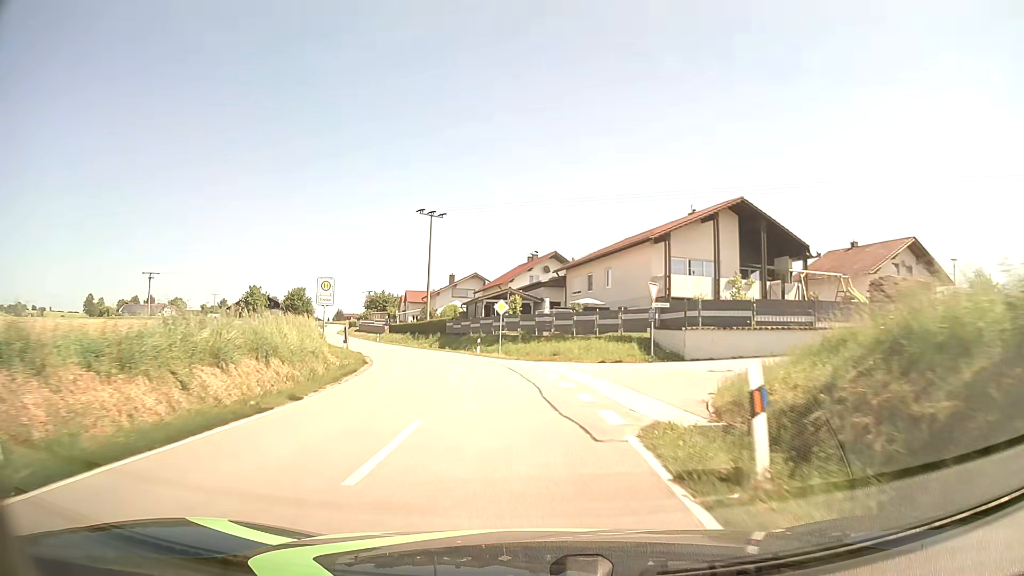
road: tertiary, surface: asphalt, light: Day
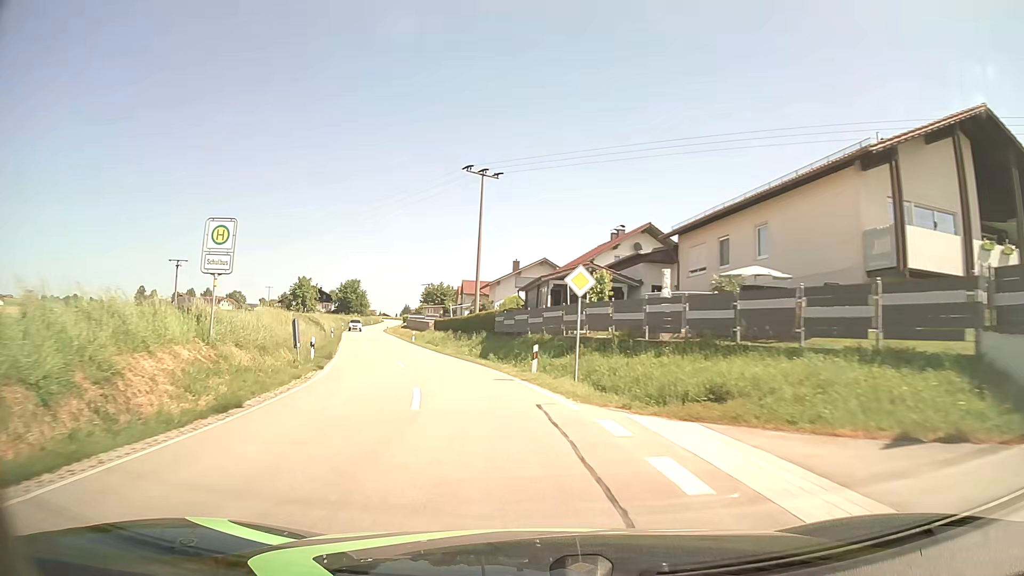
(-0.8, +18.6) m; -6°
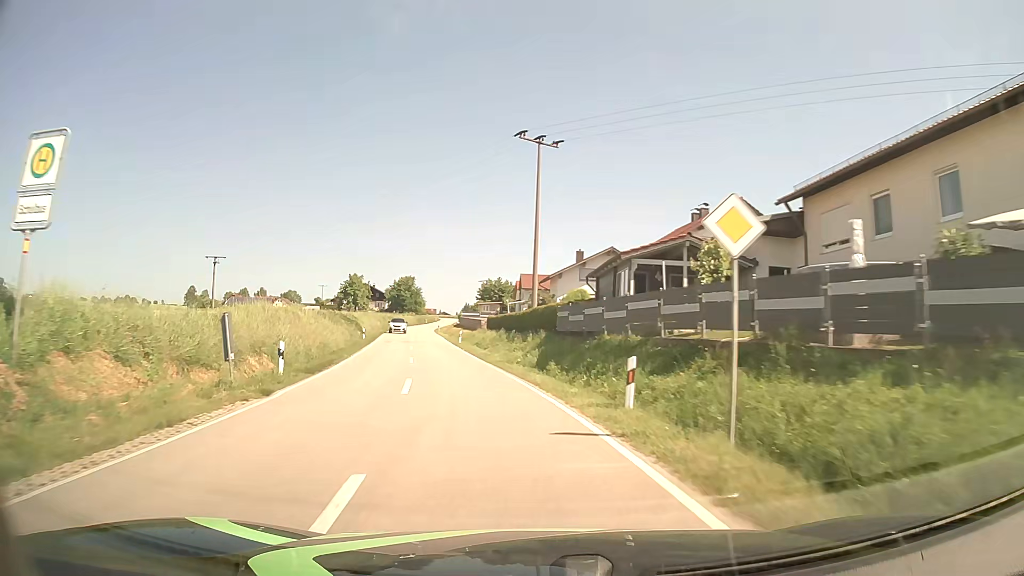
(-0.4, +9.3) m; -5°
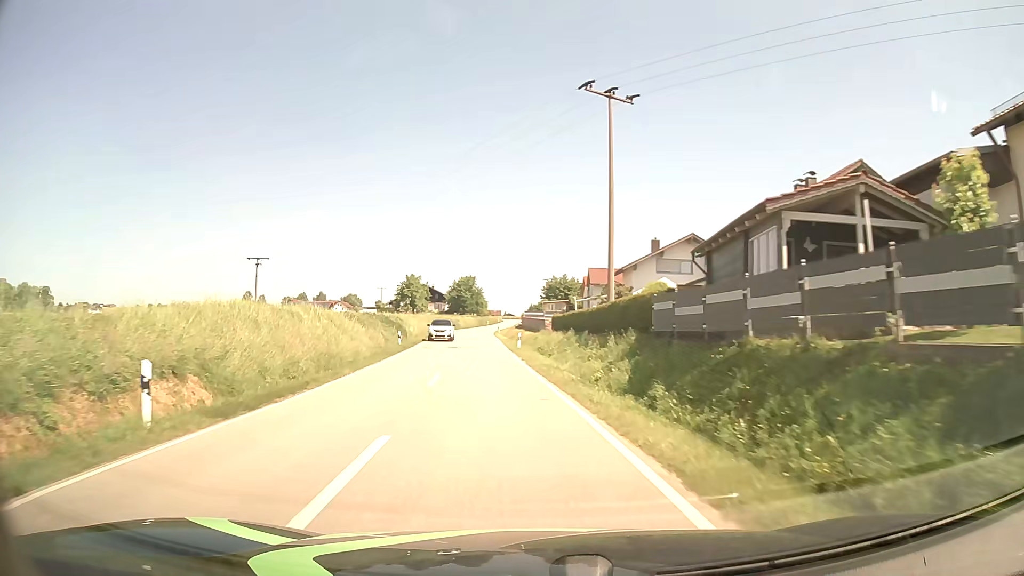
(-0.5, +9.4) m; -6°
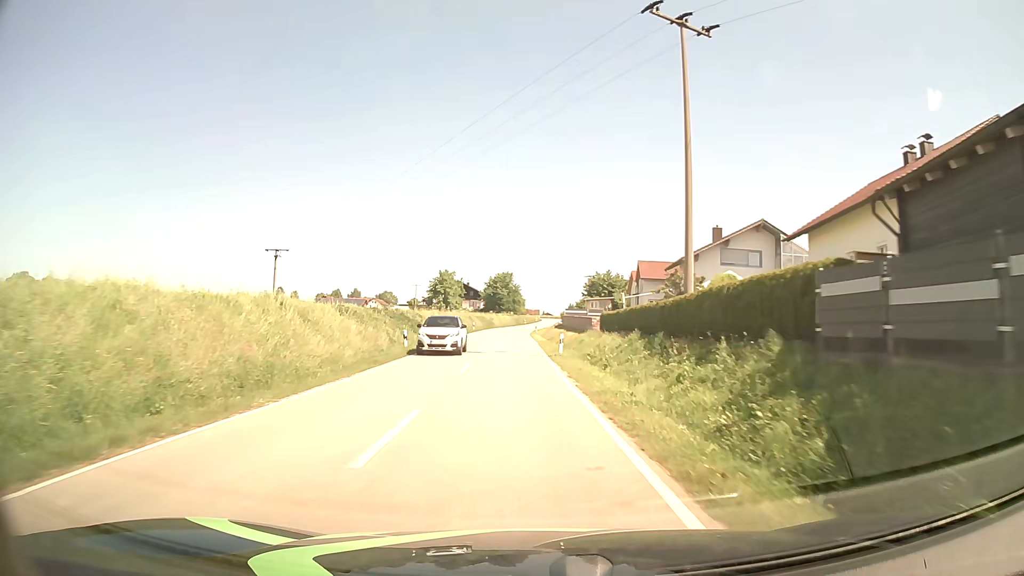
(-0.4, +9.5) m; -4°
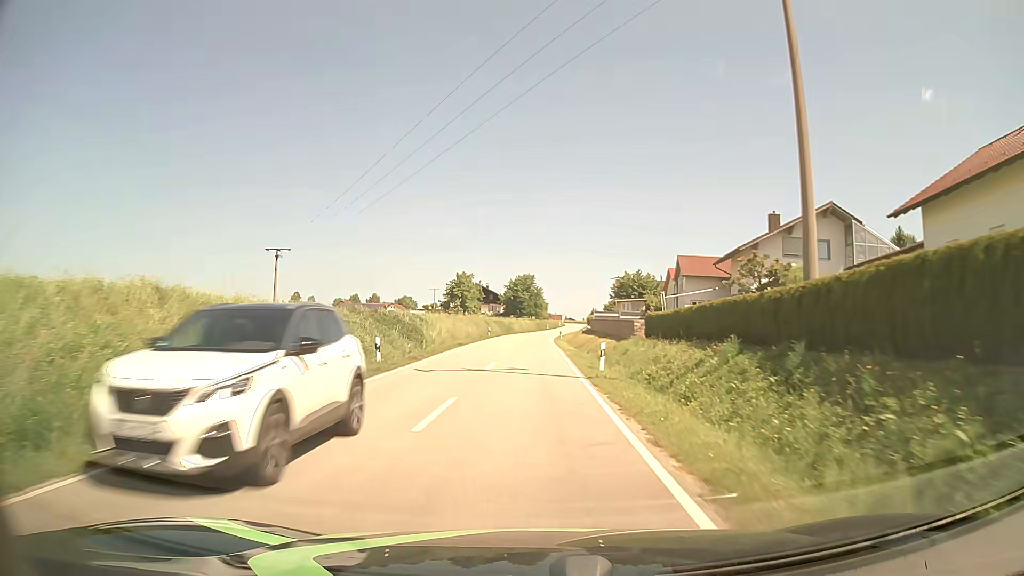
(-0.2, +9.7) m; -2°
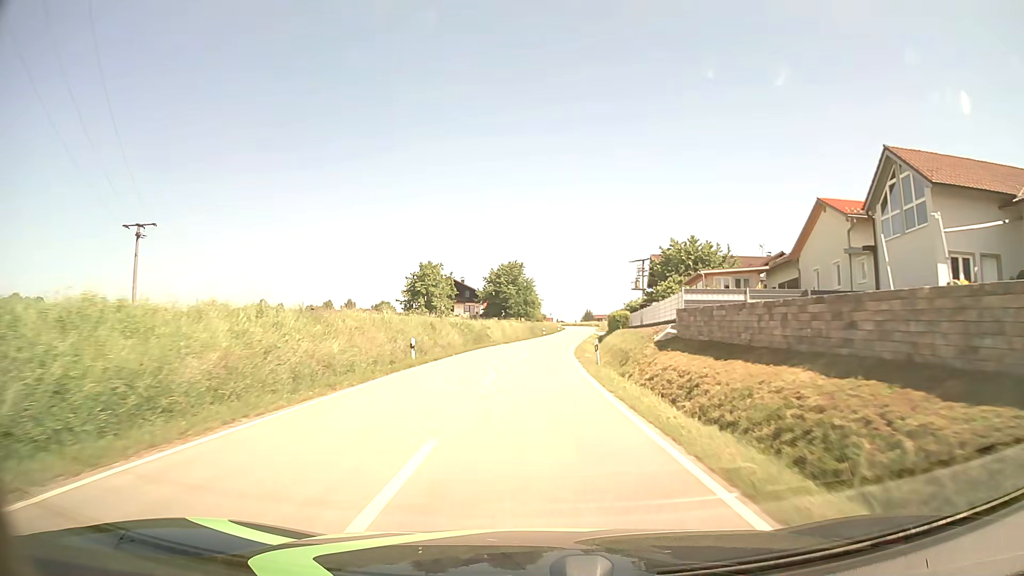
(-0.2, +40.6) m; +1°
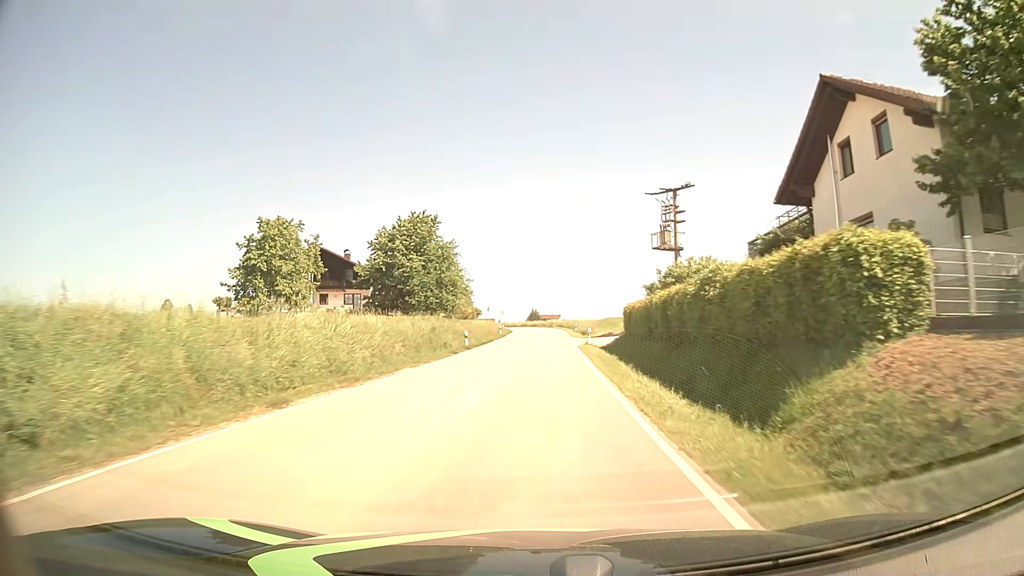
(+1.9, +52.9) m; +5°
(0, +10) (0, +20) (+1, +30) (+1, +40) (+2, +50) (+2, +60) (+2, +70) (+2, +80) (+2, +90) (0, +100) m
